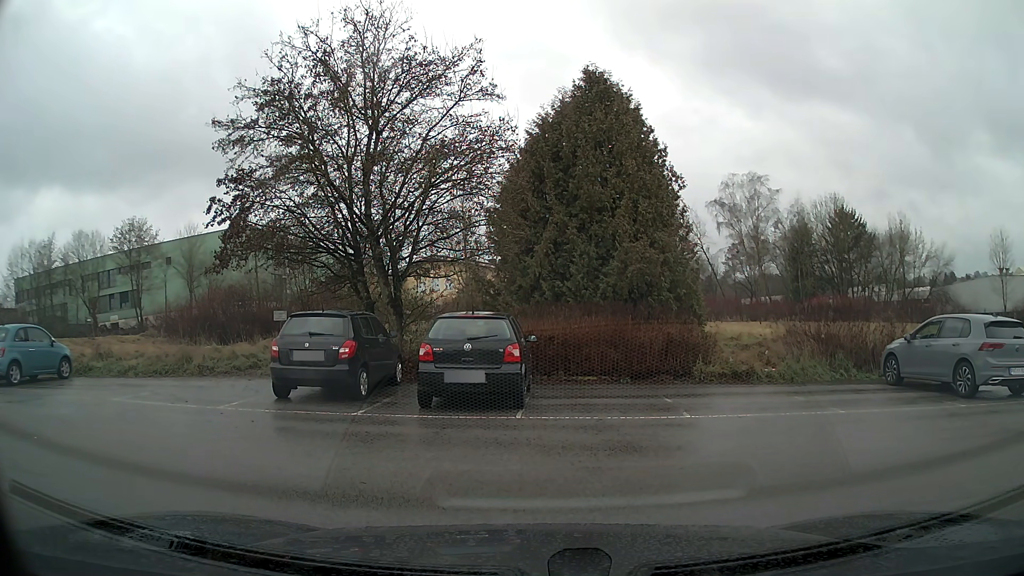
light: Day
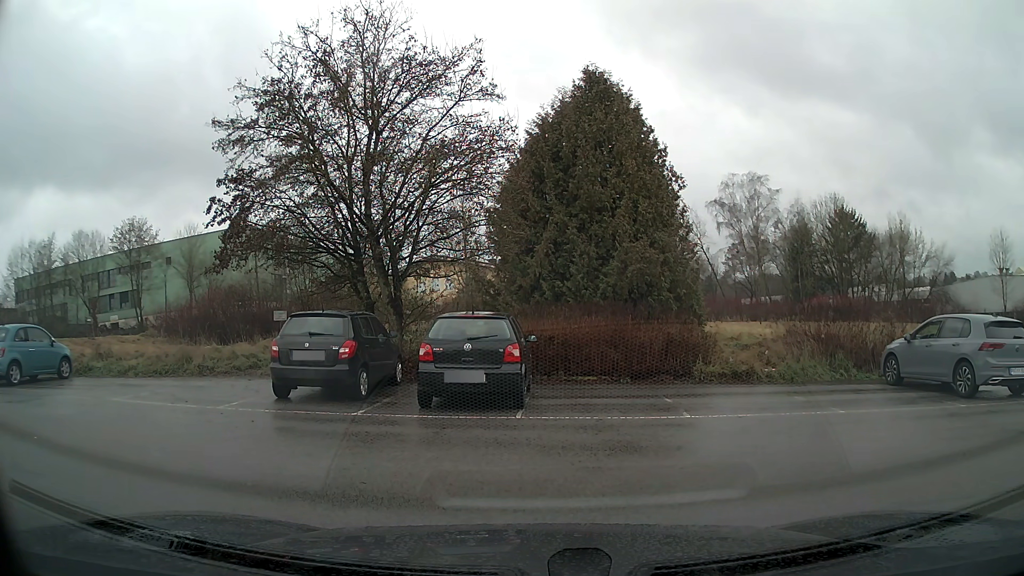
(0.0, 0.0) m; 0°
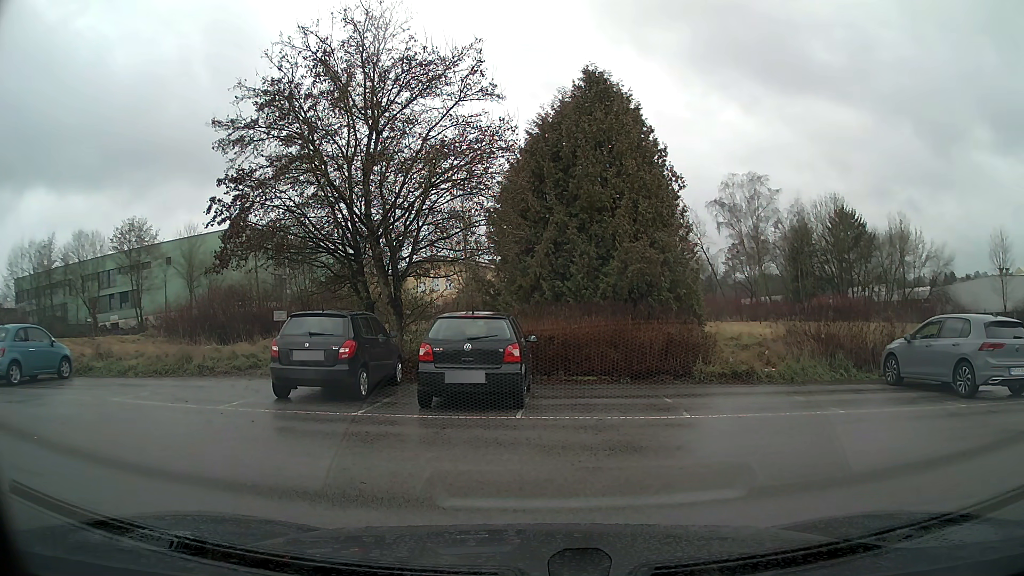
(0.0, 0.0) m; 0°
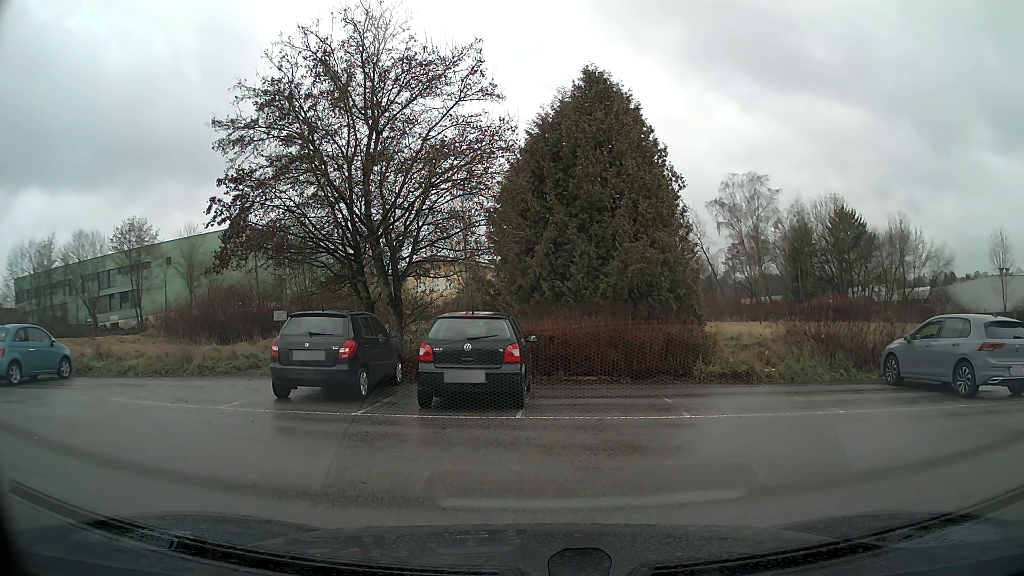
(0.0, 0.0) m; 0°
